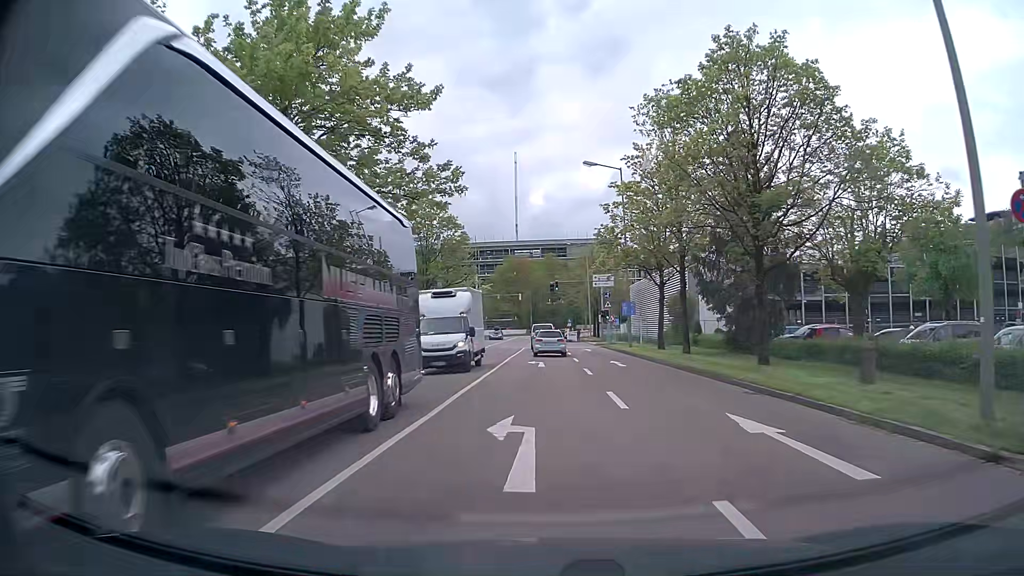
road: residential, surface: asphalt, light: Day
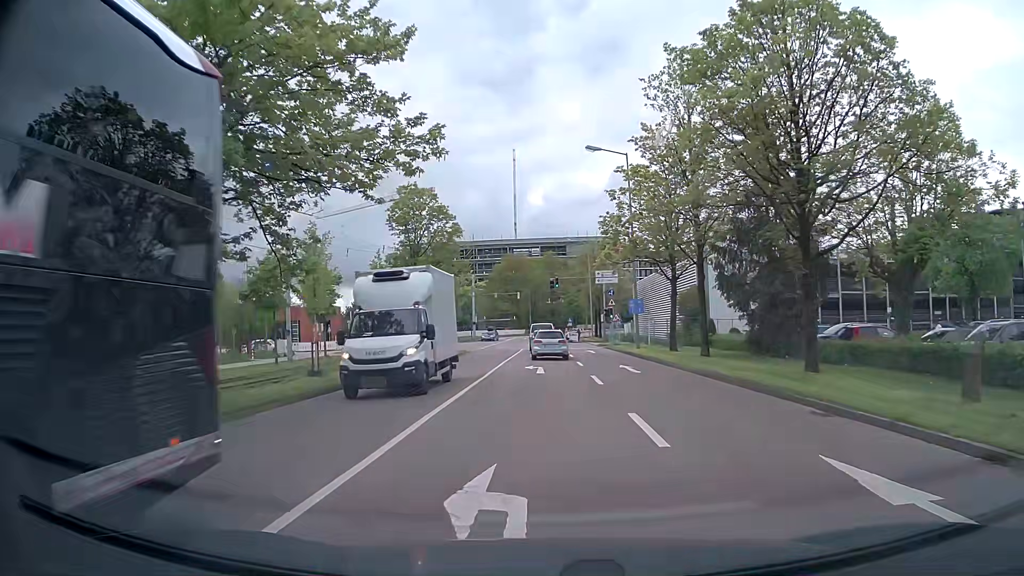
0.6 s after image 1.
(0.0, +3.9) m; 0°
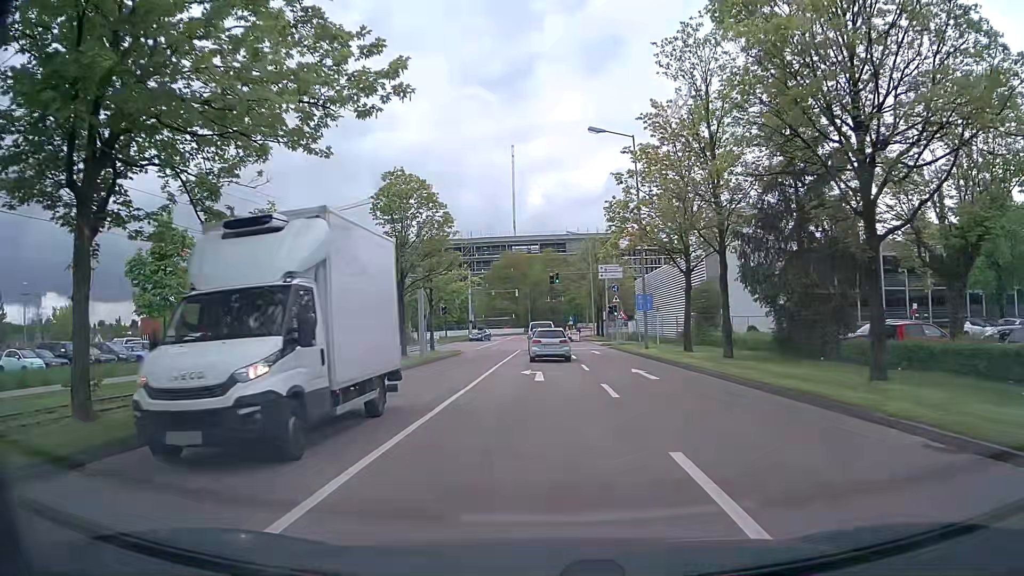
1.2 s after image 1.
(0.0, +3.7) m; 0°
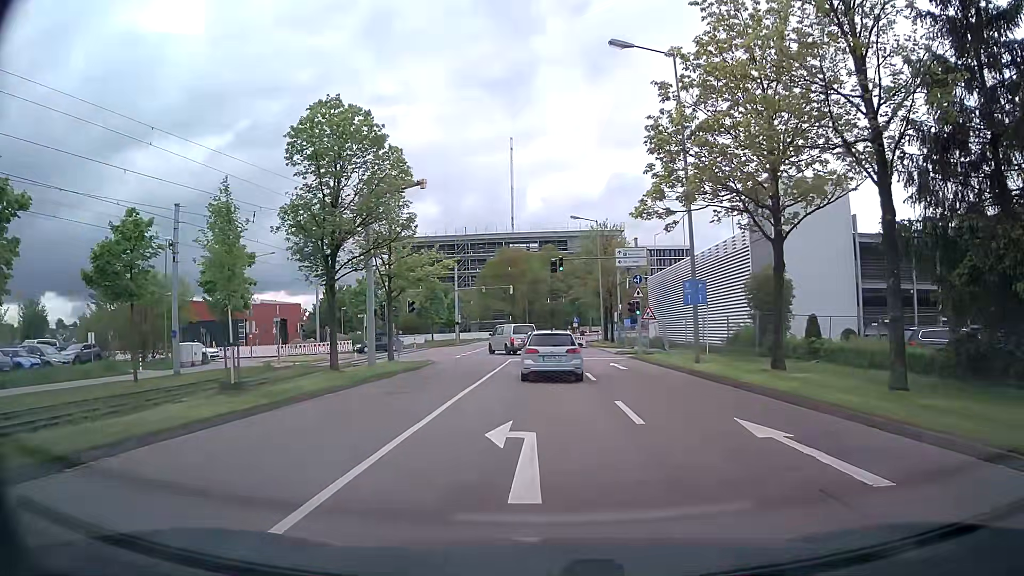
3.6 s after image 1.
(-0.1, +12.7) m; -1°
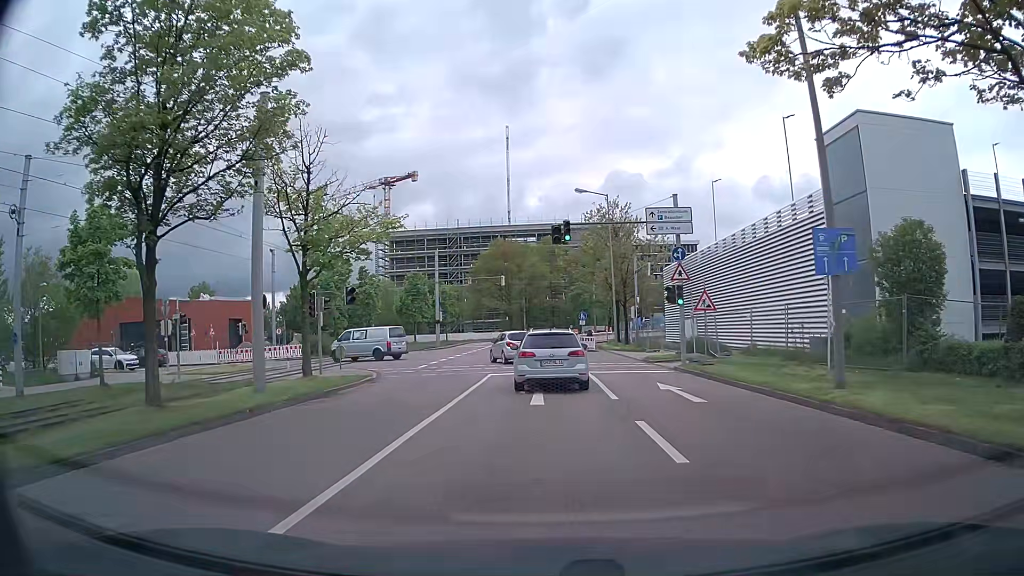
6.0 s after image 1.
(+0.2, +12.7) m; 0°
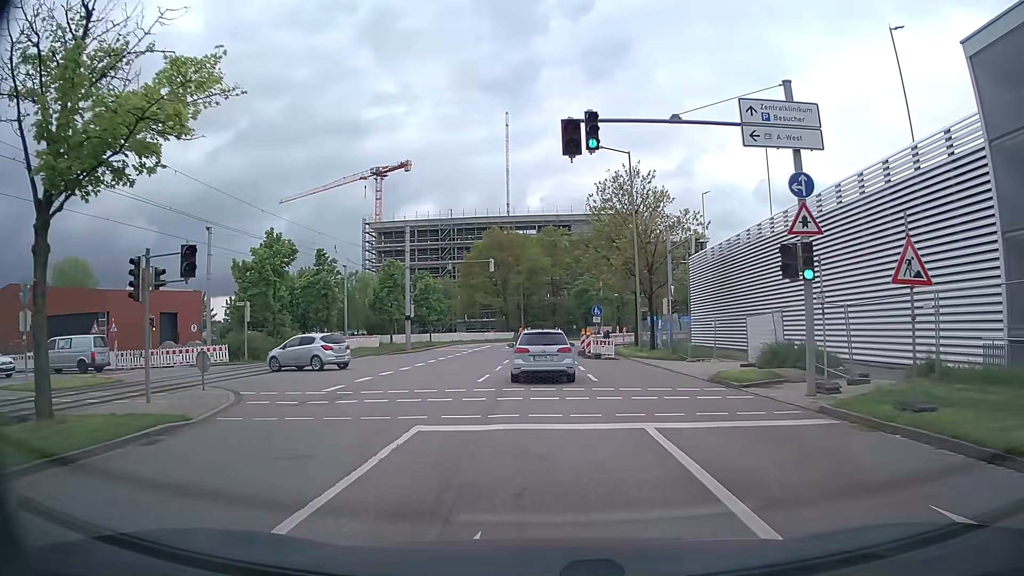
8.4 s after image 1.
(+0.1, +13.5) m; 0°
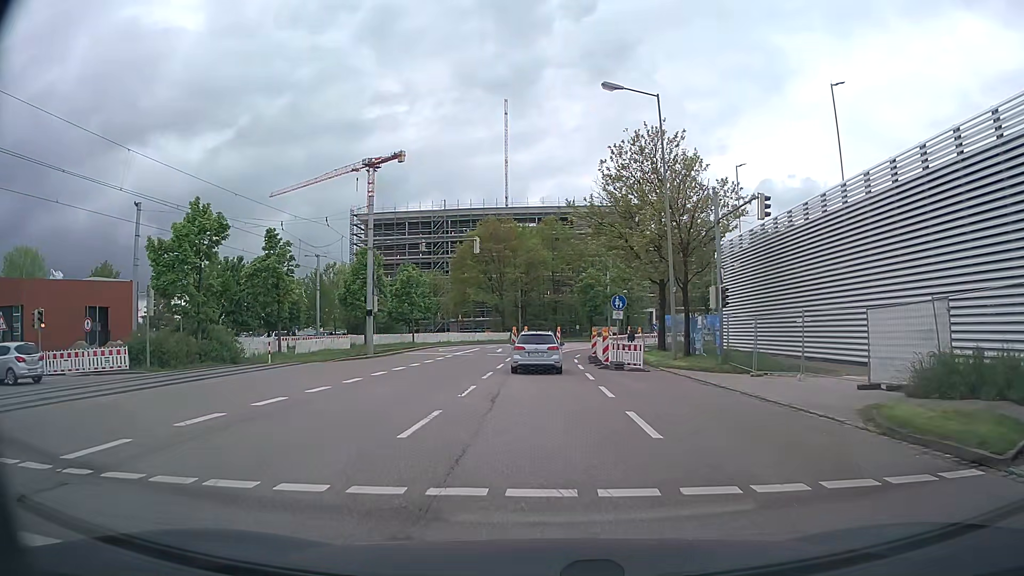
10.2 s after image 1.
(+0.1, +10.6) m; +2°
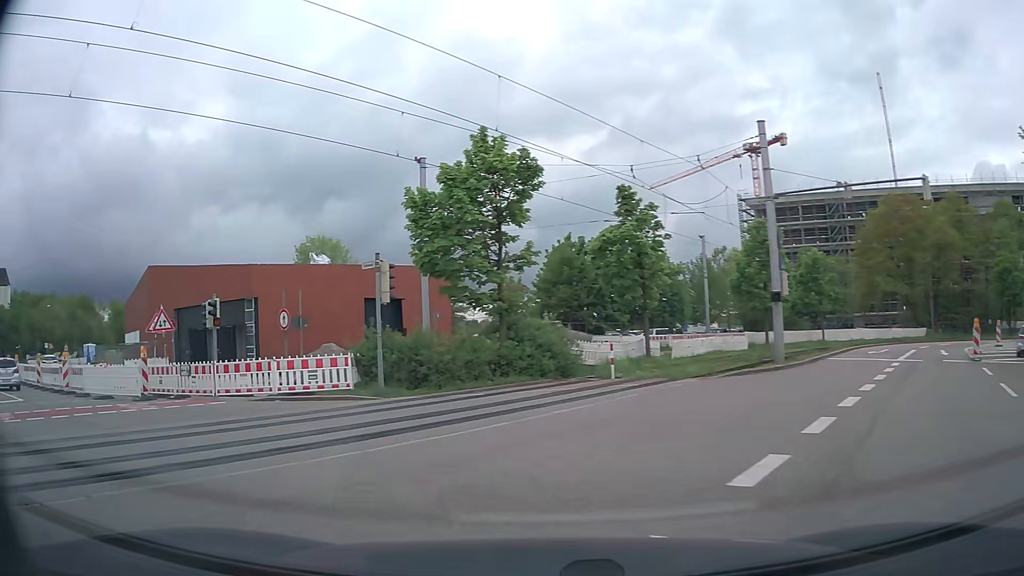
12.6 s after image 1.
(-2.9, +12.9) m; -34°
(-3, +9) (-11, +15) (-20, +20) (-28, +26) (-37, +31) (-44, +38) (-51, +45) (-58, +52) (-64, +60) (-69, +69) m
